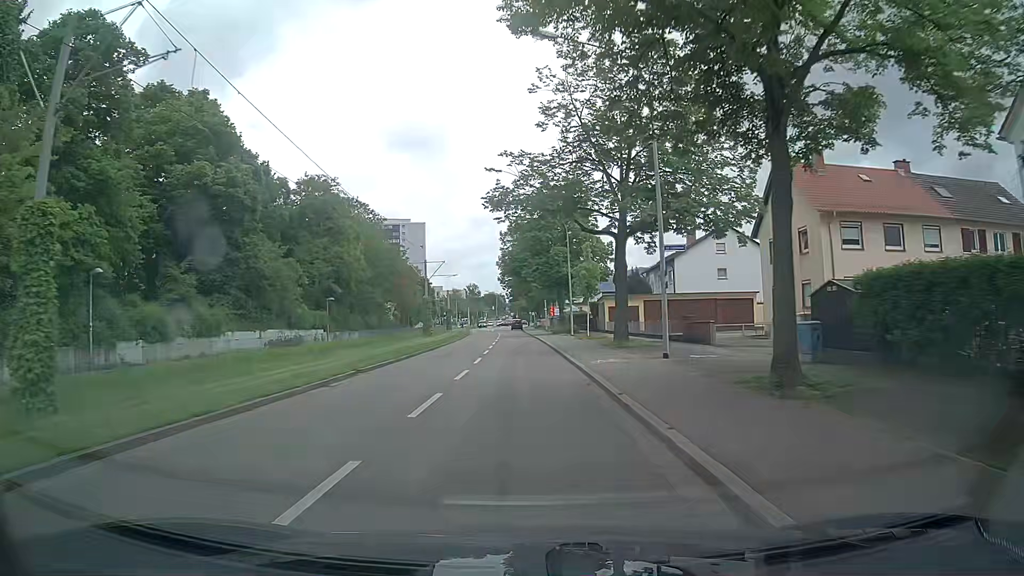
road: tertiary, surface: asphalt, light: Day
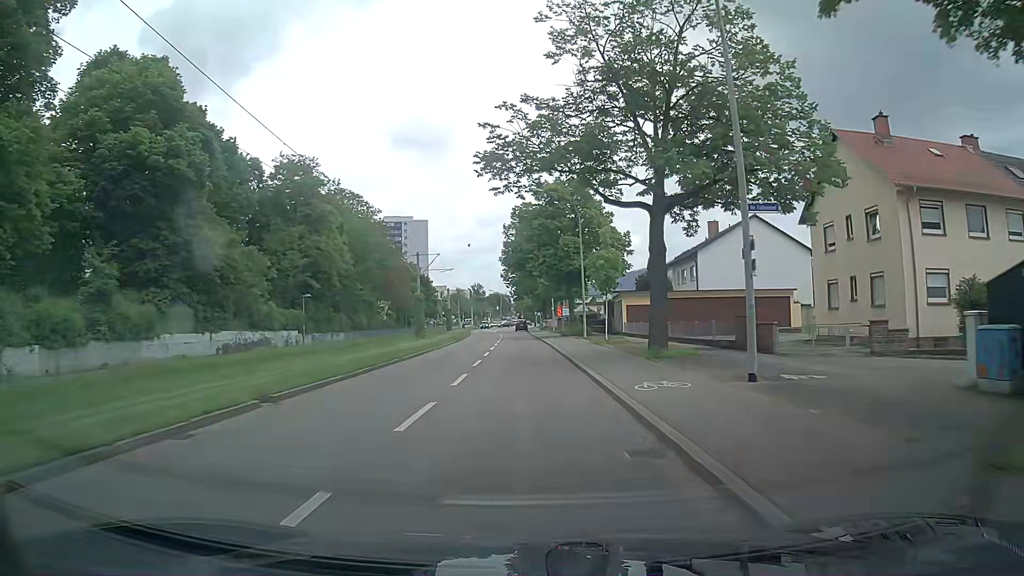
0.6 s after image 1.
(0.0, +7.3) m; -1°
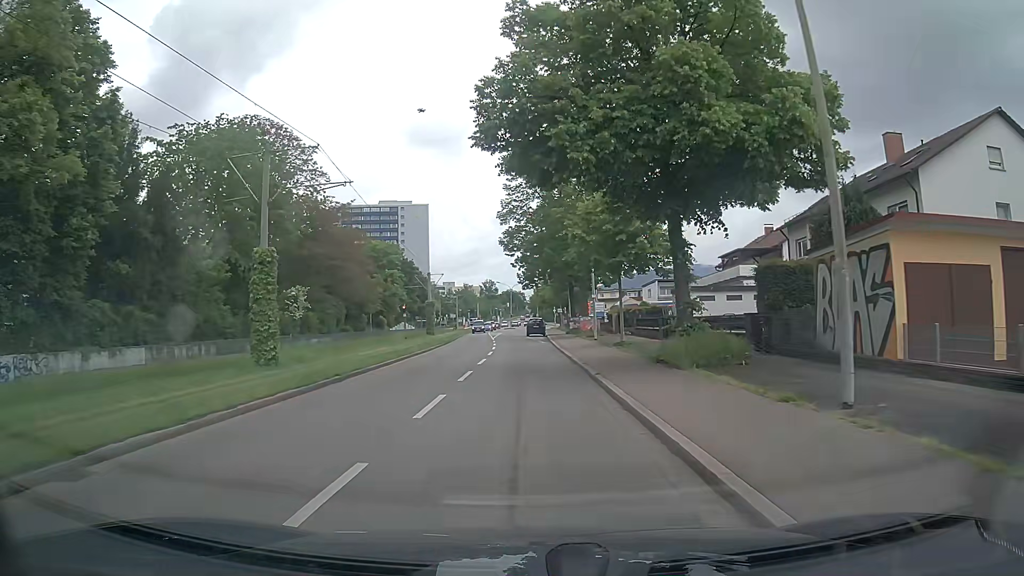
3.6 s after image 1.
(-0.1, +34.9) m; -1°
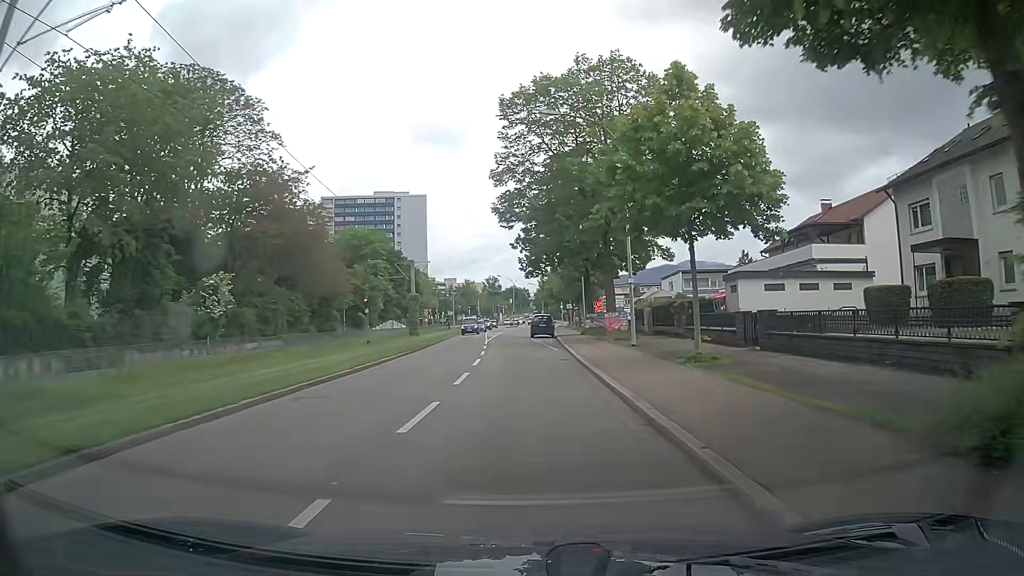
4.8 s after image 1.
(-0.1, +13.4) m; -1°
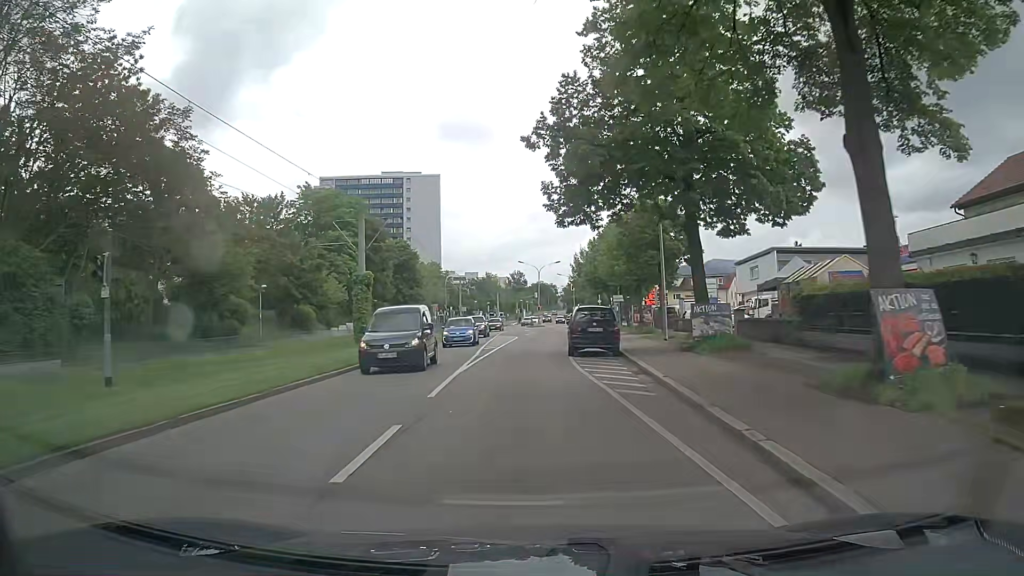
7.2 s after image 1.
(-0.1, +26.6) m; -2°
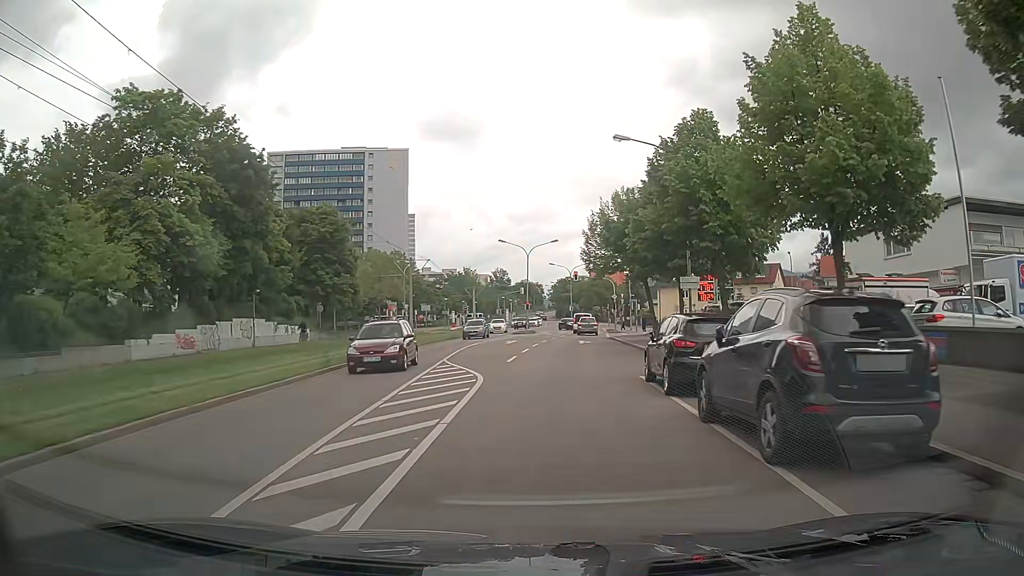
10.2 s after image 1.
(0.0, +30.0) m; +3°
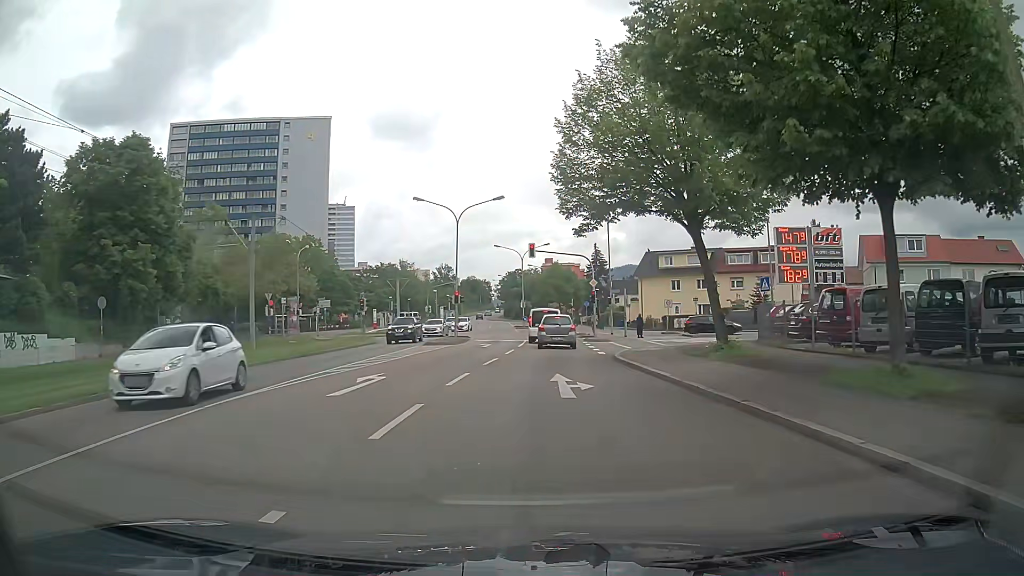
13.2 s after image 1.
(+0.9, +25.6) m; +4°
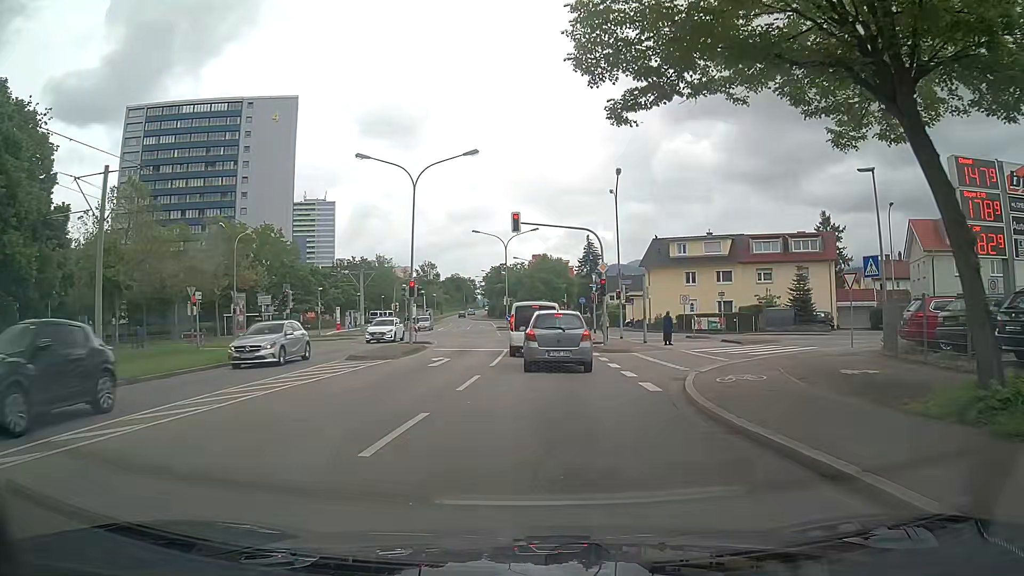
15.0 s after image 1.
(+0.1, +12.7) m; +1°
(0, +10) (+1, +20) (+1, +30) (+1, +40) (0, +50) (0, +60) (0, +70) (-1, +80) (-3, +90) (-4, +100) m
